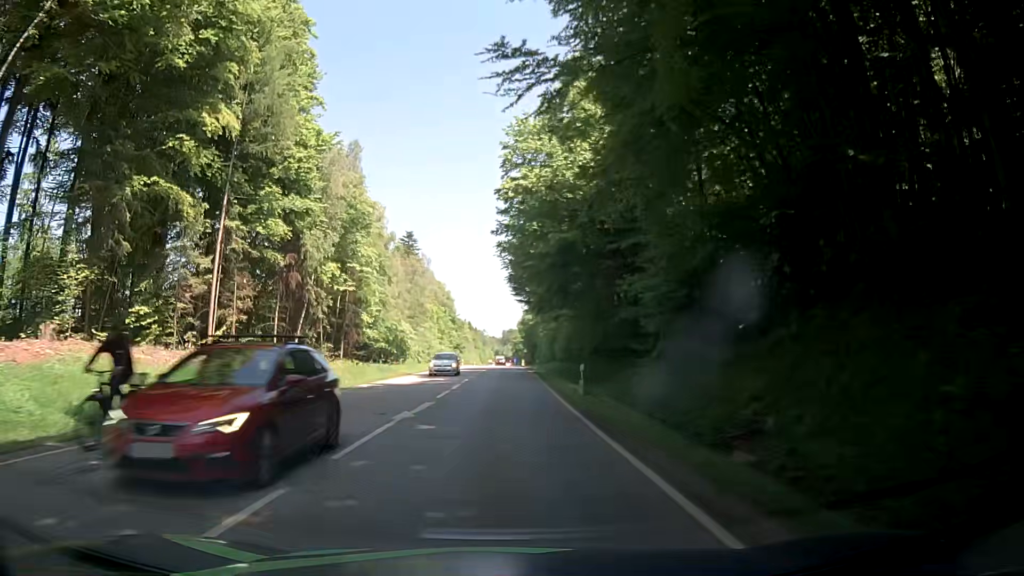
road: secondary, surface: asphalt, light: Day
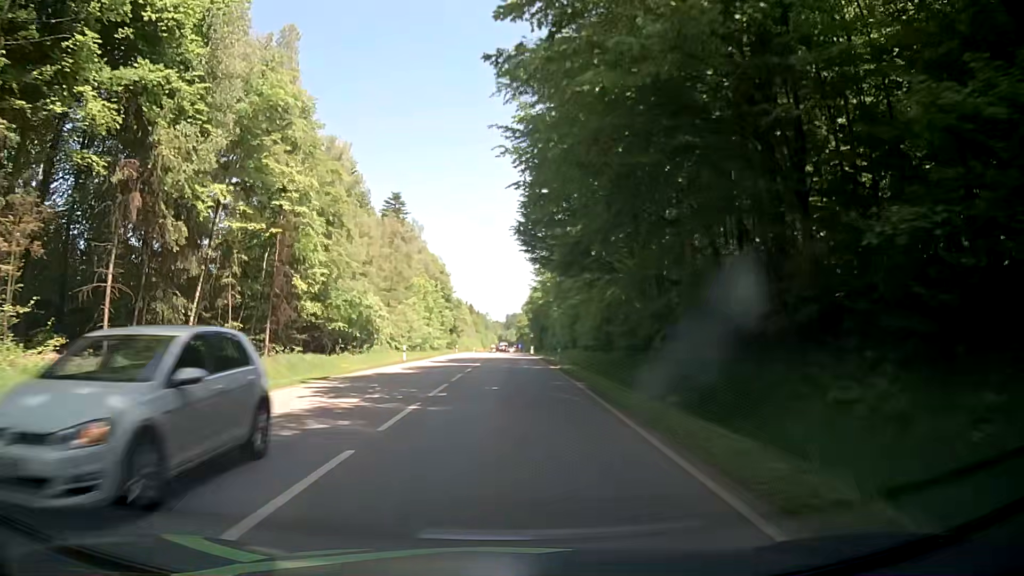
(0.0, +22.2) m; 0°
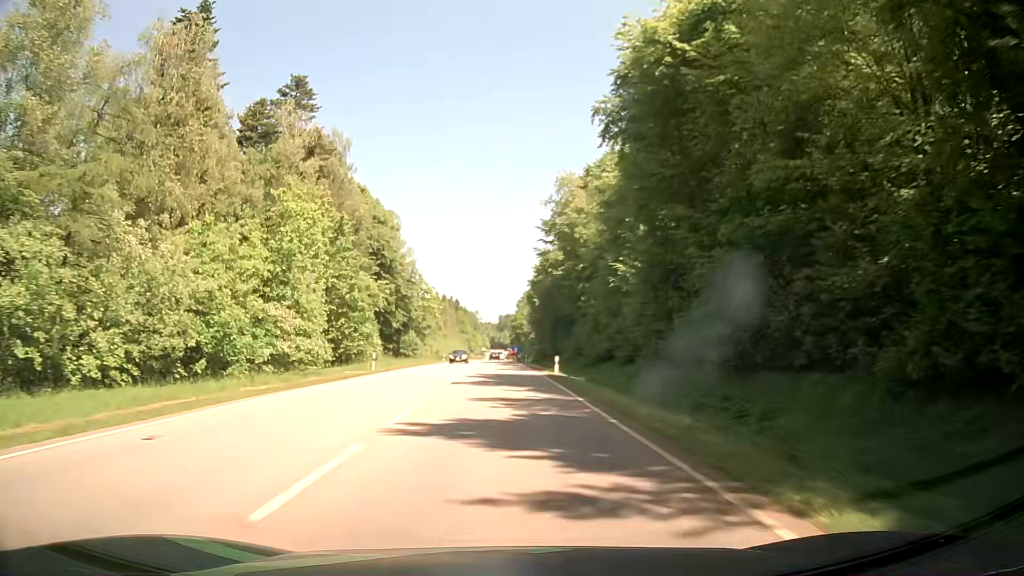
(+0.4, +53.4) m; +1°
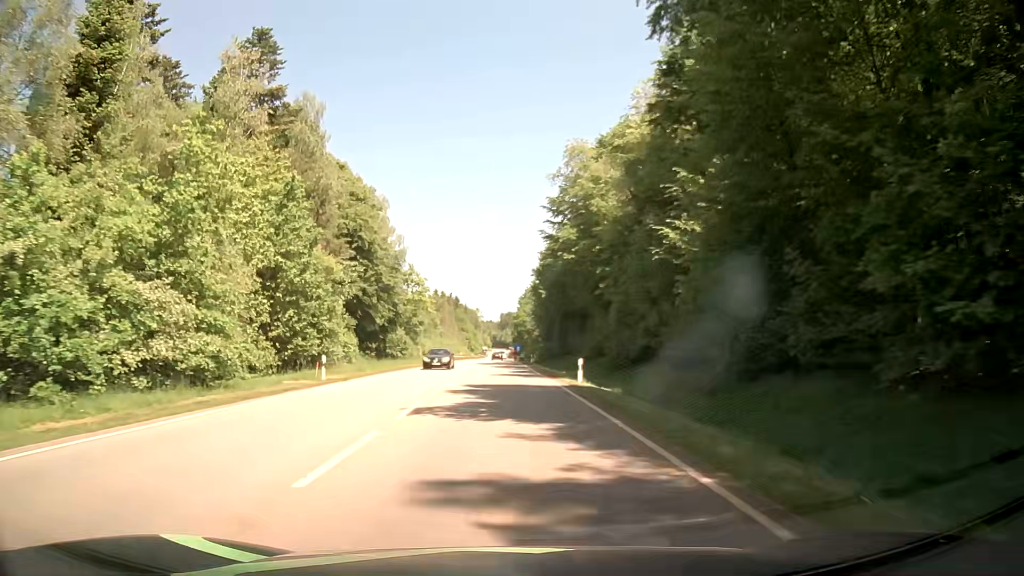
(-0.1, +10.9) m; -1°
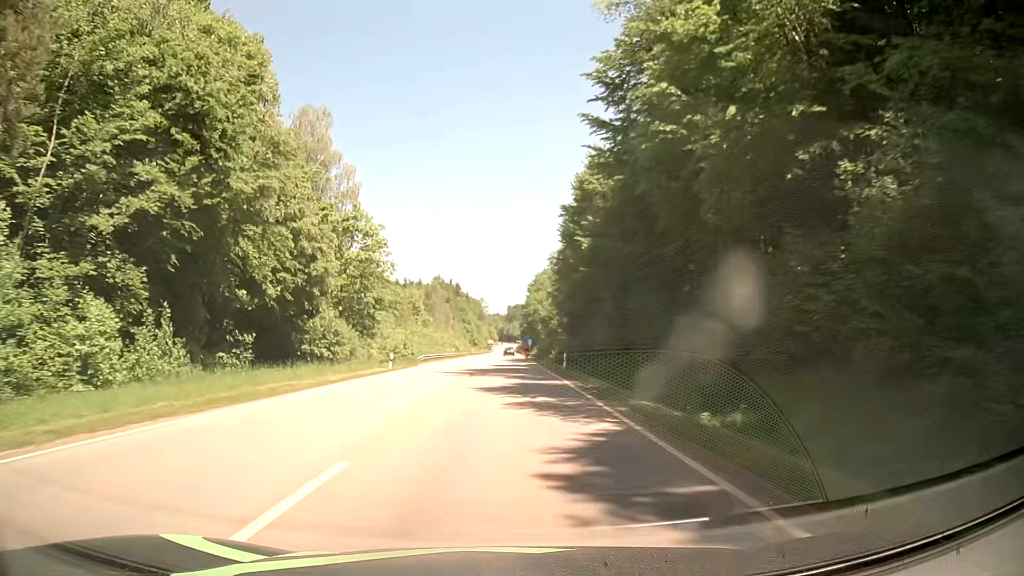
(-0.1, +33.2) m; 0°
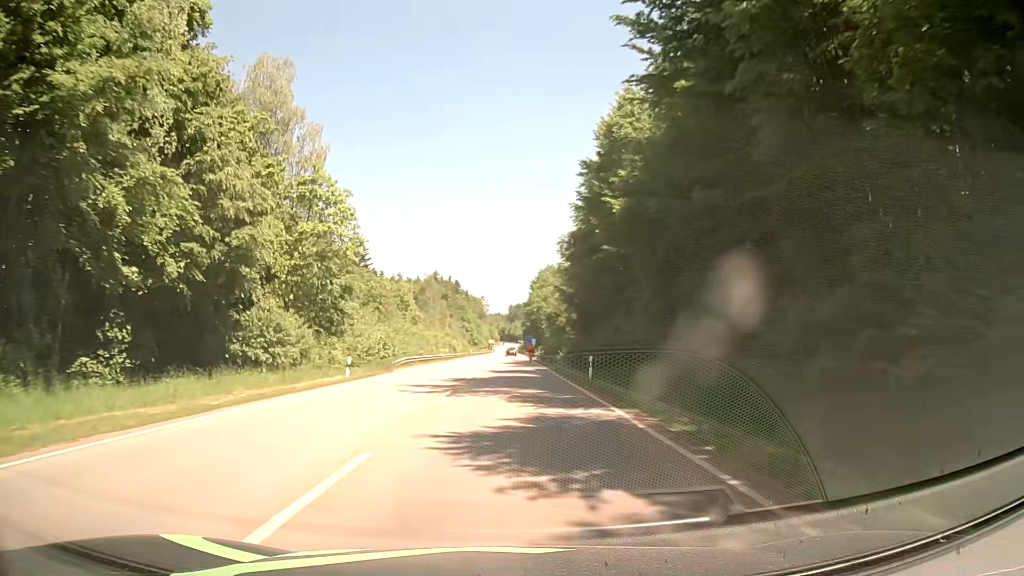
(0.0, +11.3) m; 0°
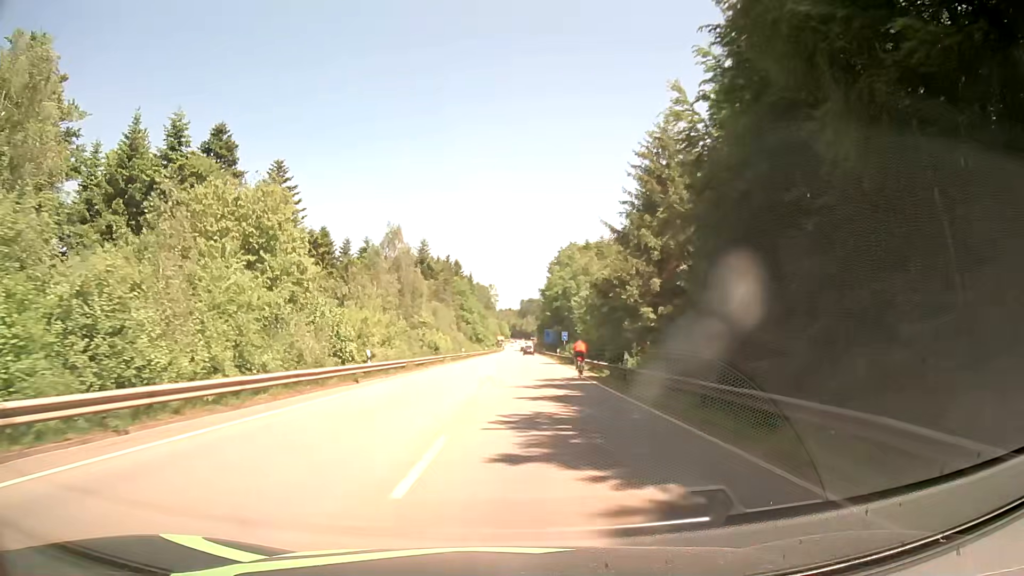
(+0.1, +46.6) m; -1°
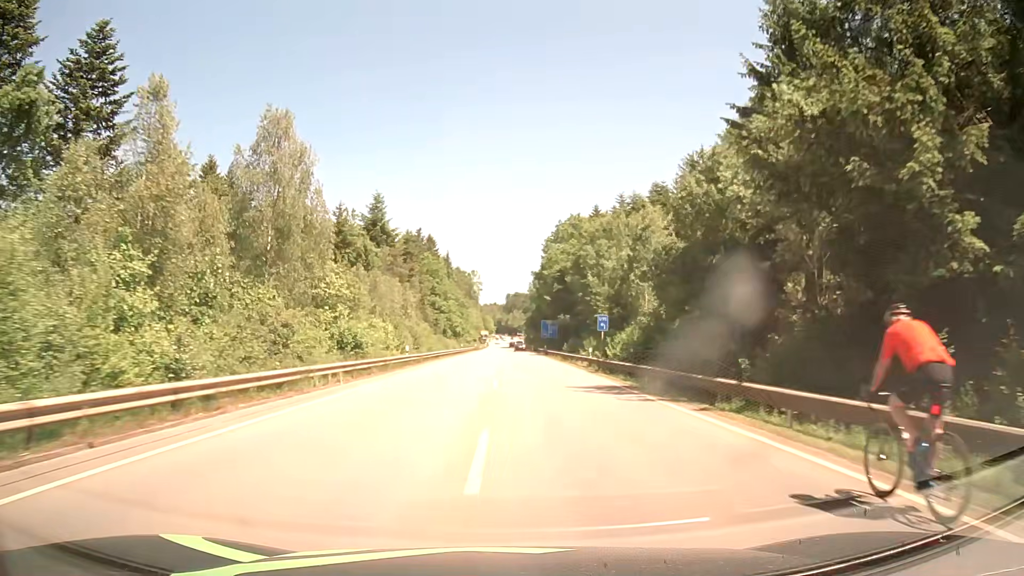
(+0.2, +36.2) m; +1°
(0, +10) (0, +20) (+1, +30) (+1, +40) (+1, +50) (+1, +60) (+1, +70) (+1, +80) (+1, +90) (+2, +100) m
